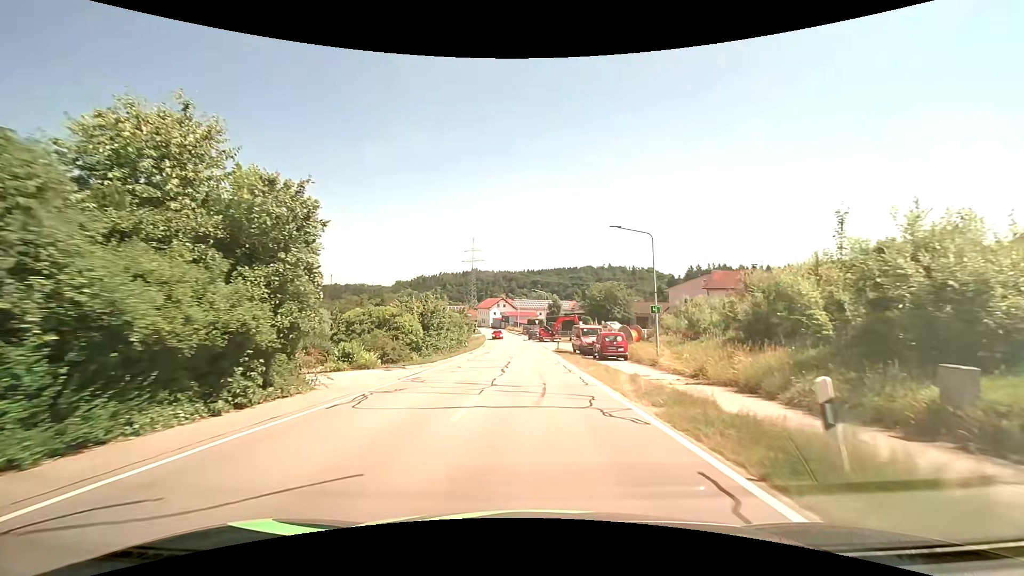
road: secondary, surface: asphalt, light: Day
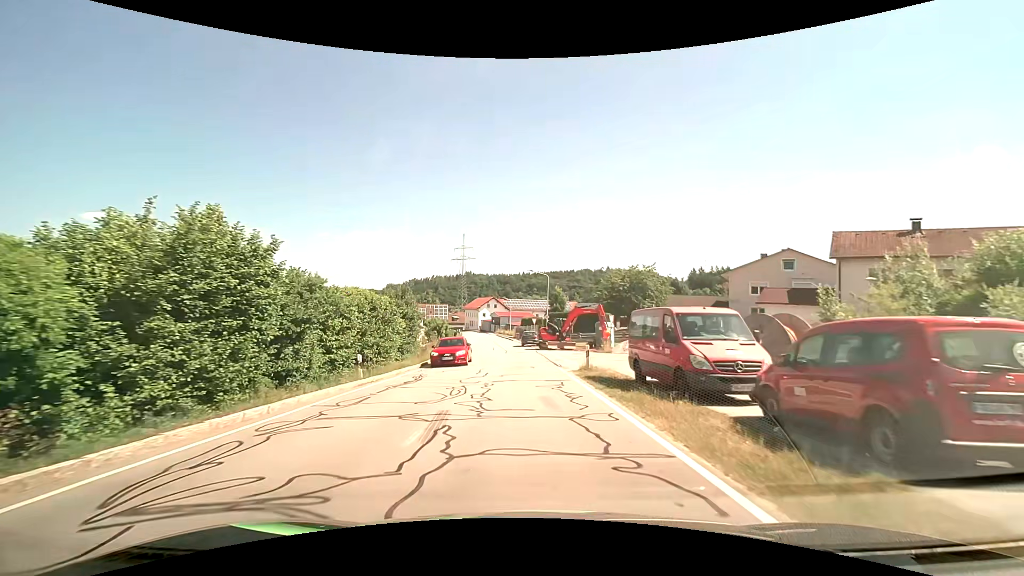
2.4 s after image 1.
(0.0, +25.6) m; 0°
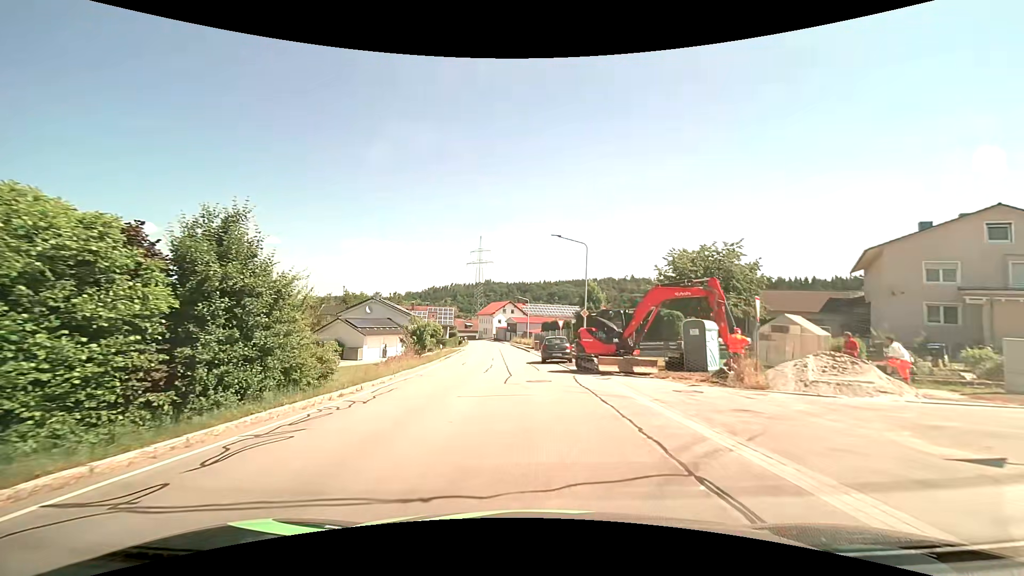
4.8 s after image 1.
(-0.2, +20.3) m; -2°
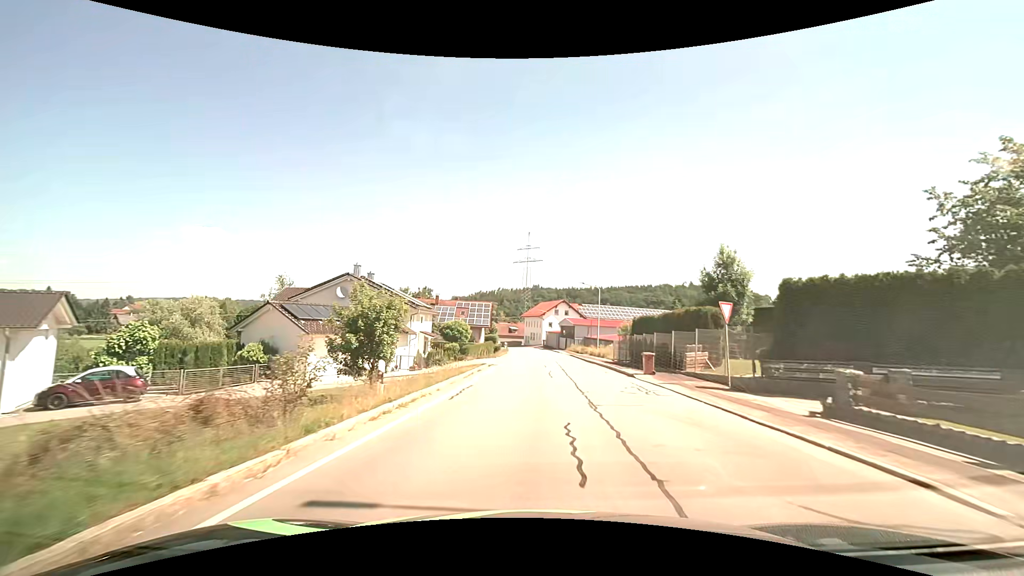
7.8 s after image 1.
(-2.2, +26.7) m; -6°
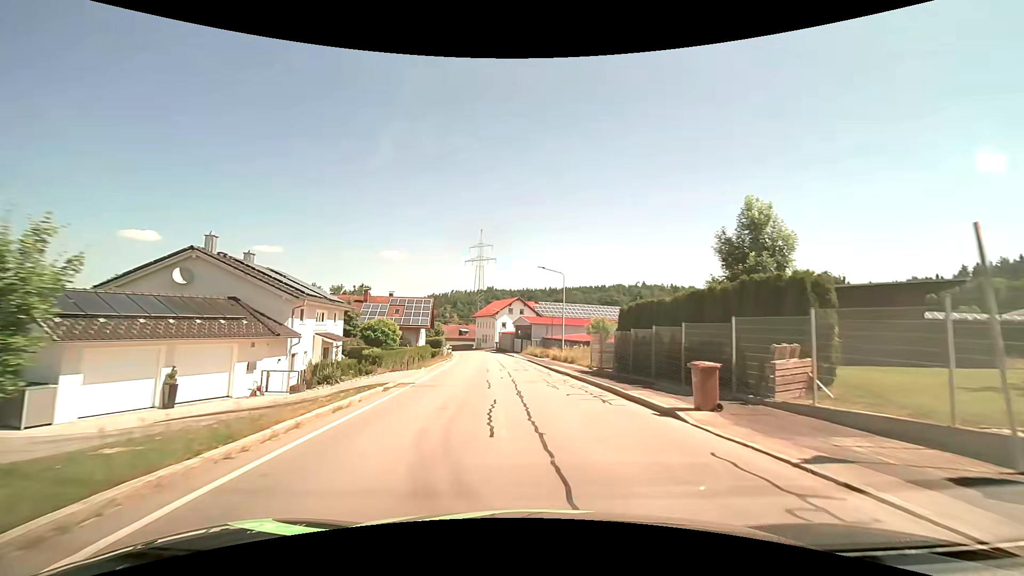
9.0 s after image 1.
(+0.6, +12.1) m; +5°
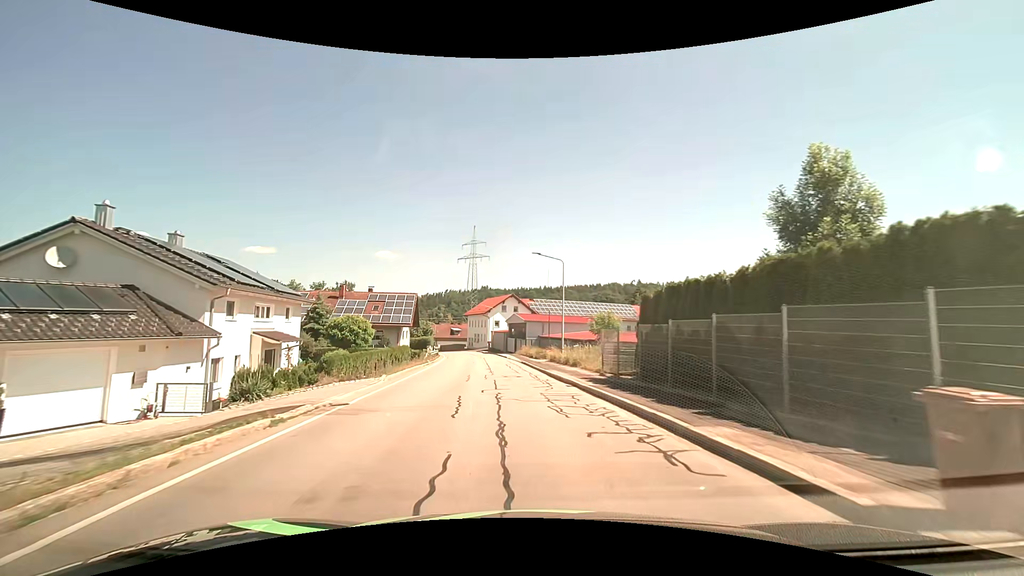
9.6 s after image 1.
(+0.1, +6.2) m; +1°
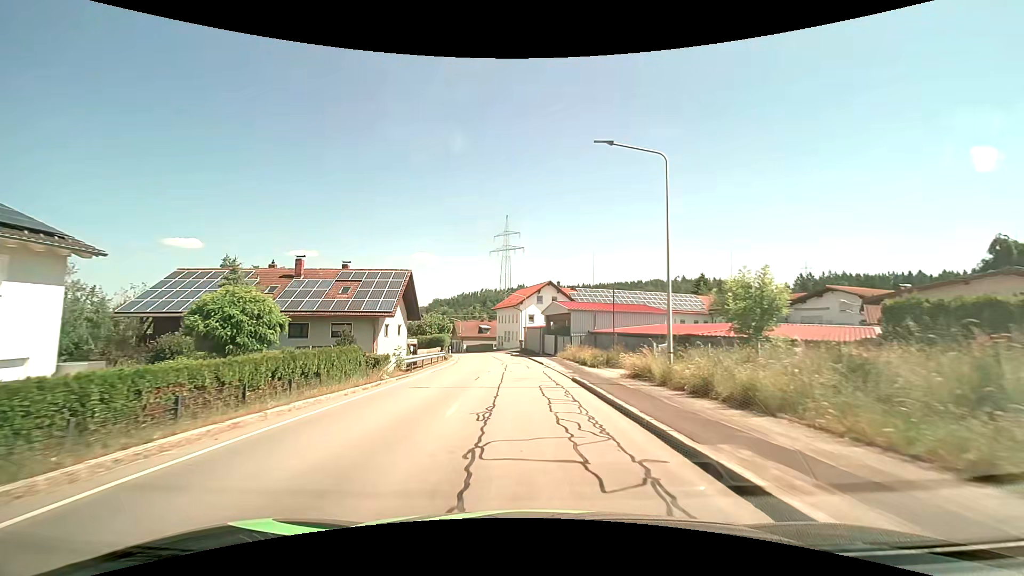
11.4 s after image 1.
(-0.7, +19.3) m; -4°
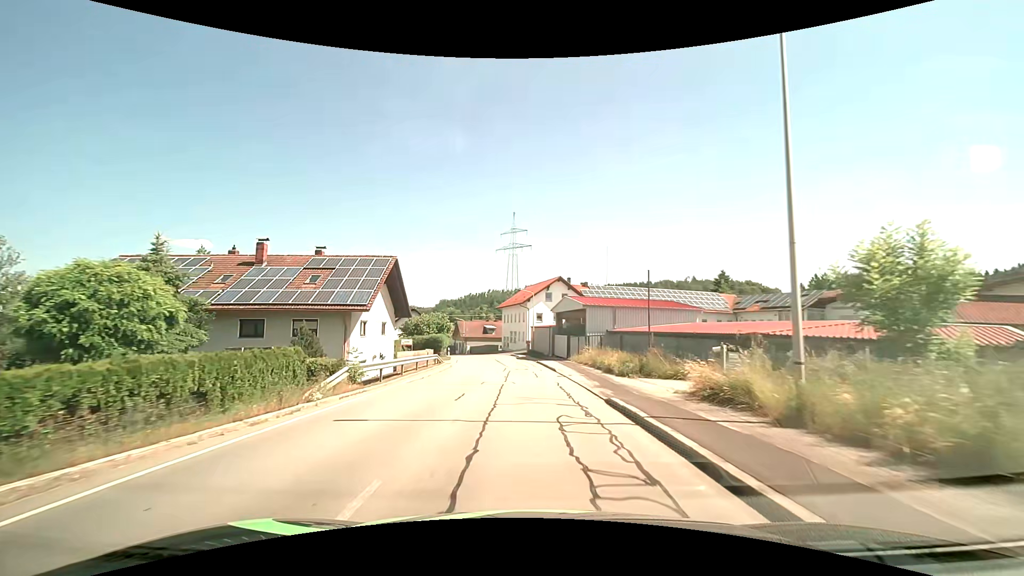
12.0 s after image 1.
(-0.1, +6.8) m; 0°
(0, +10) (-1, +20) (-1, +30) (-2, +40) (-3, +50) (-5, +60) (-7, +70) (-9, +79) (-12, +89) (-16, +98) m
